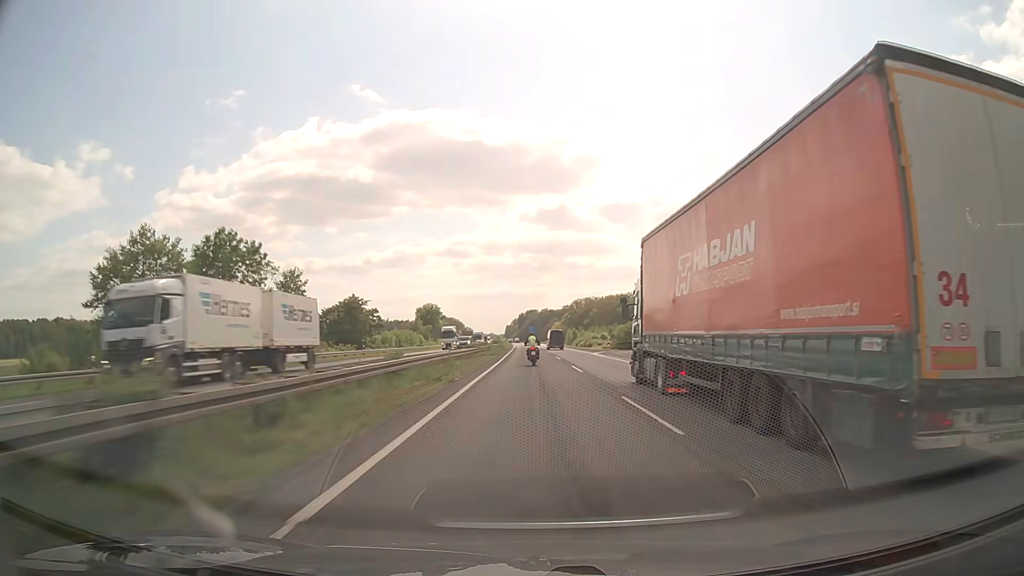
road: motorway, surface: asphalt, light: Day
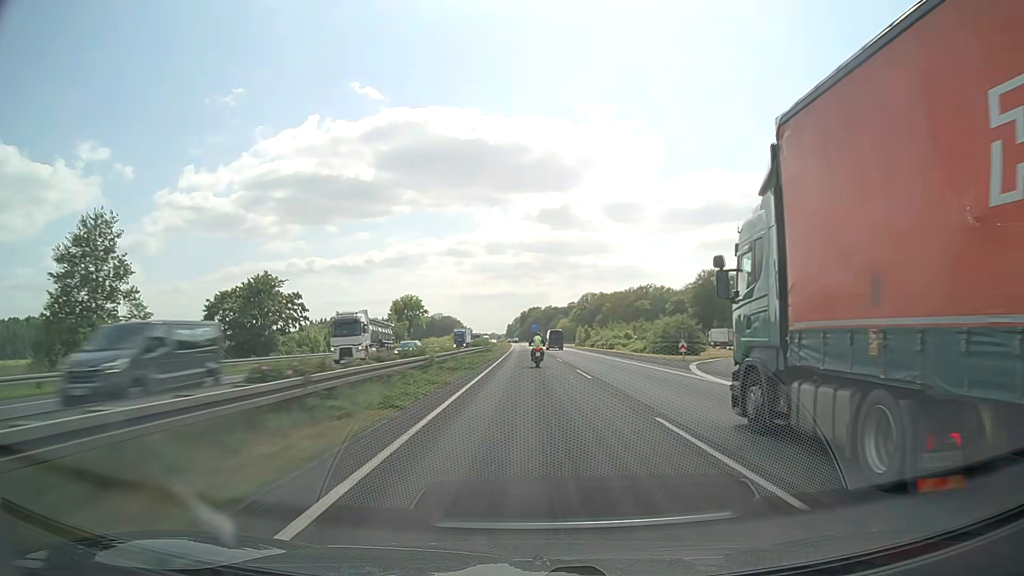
(-0.1, +40.2) m; 0°
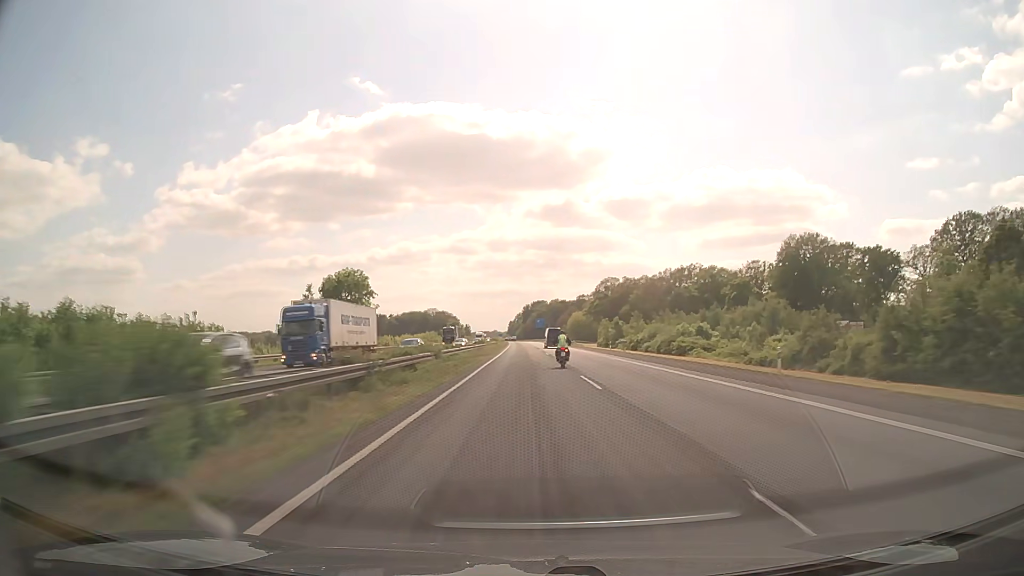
(-0.1, +59.5) m; 0°
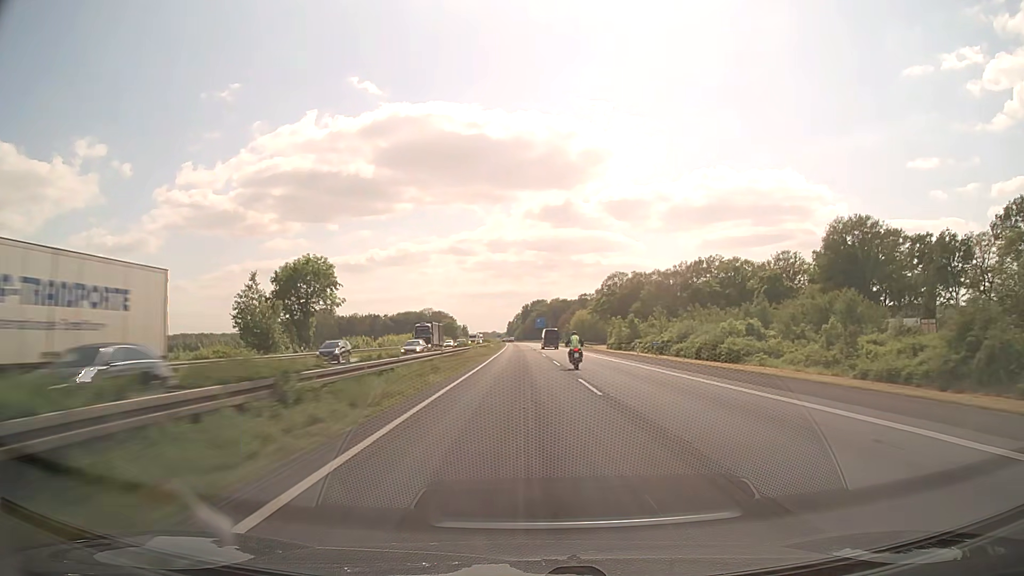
(0.0, +19.6) m; 0°
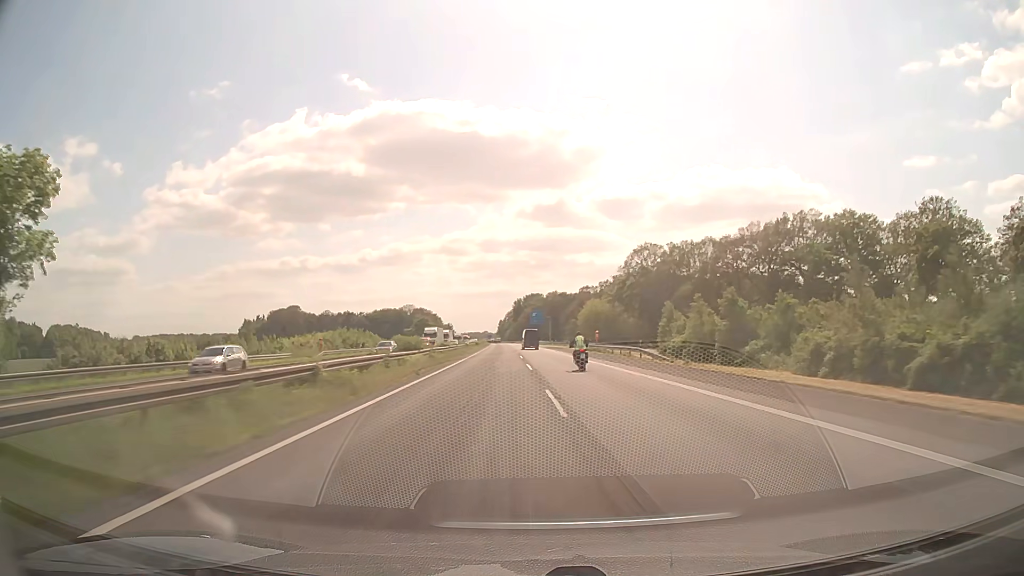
(+0.3, +58.4) m; +1°
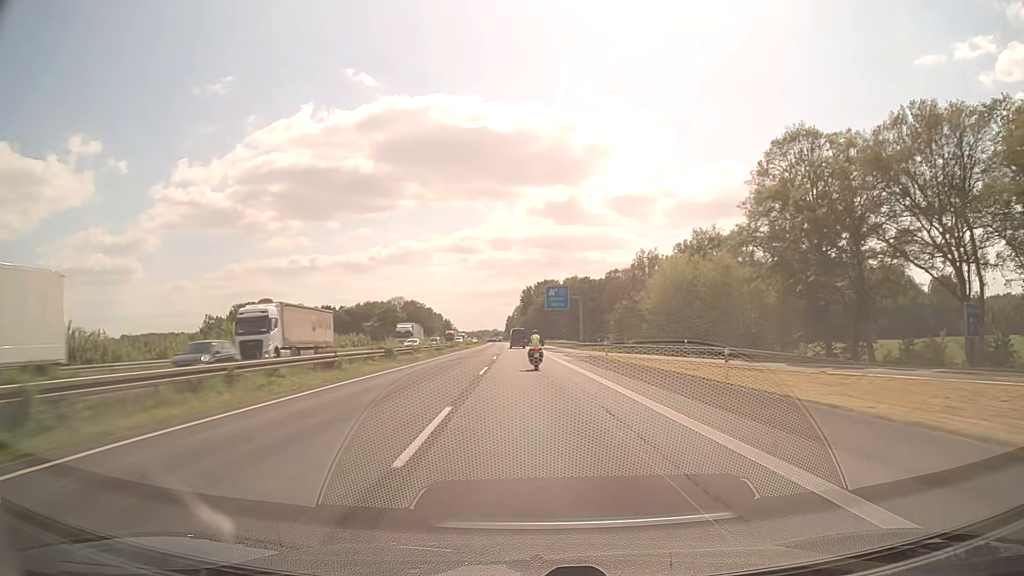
(-0.2, +76.5) m; -1°
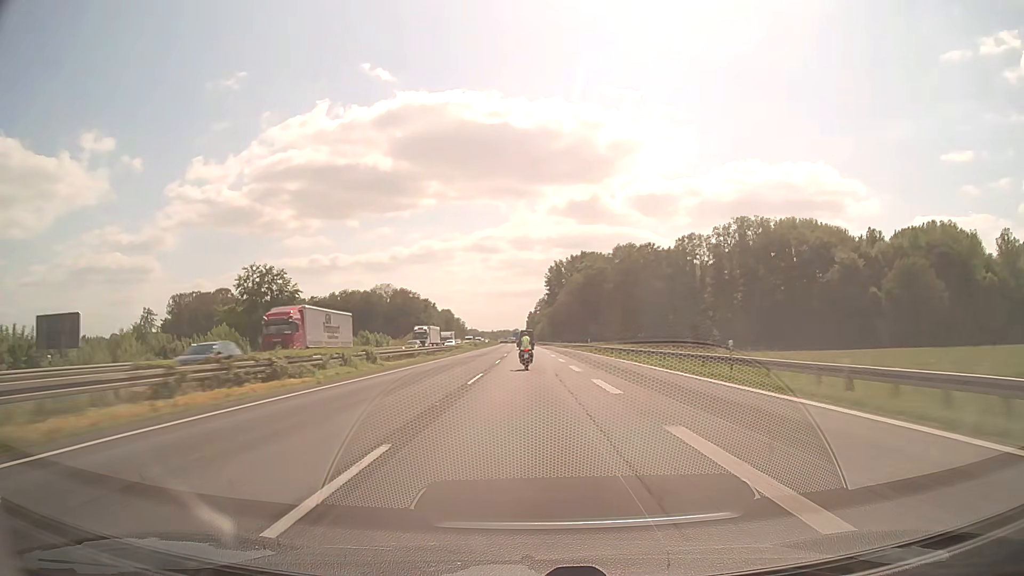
(-2.0, +95.0) m; -2°
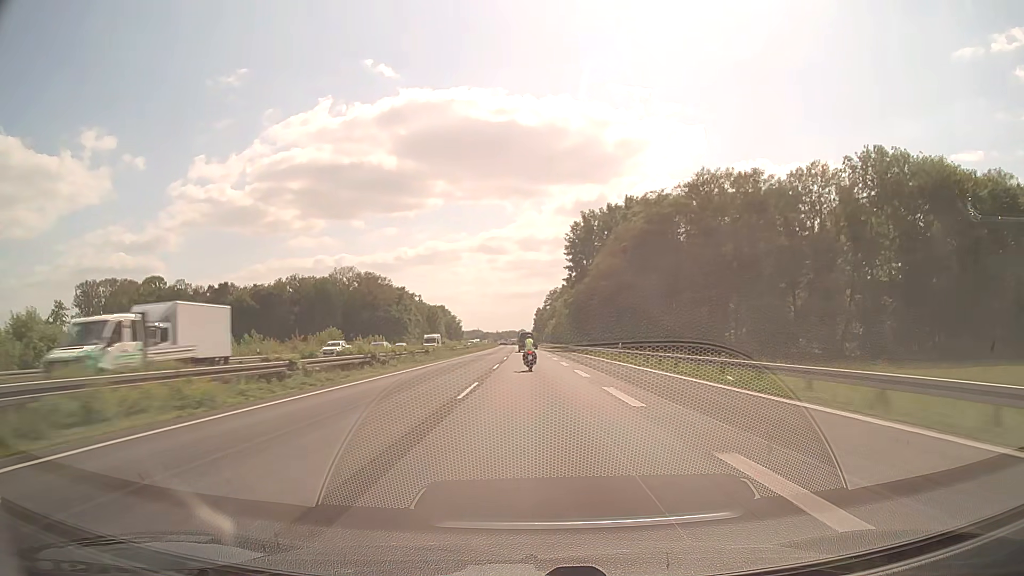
(-0.6, +76.3) m; -1°
(0, +10) (0, +20) (0, +30) (0, +40) (0, +50) (0, +60) (0, +70) (0, +80) (-1, +90) (-1, +100) m
